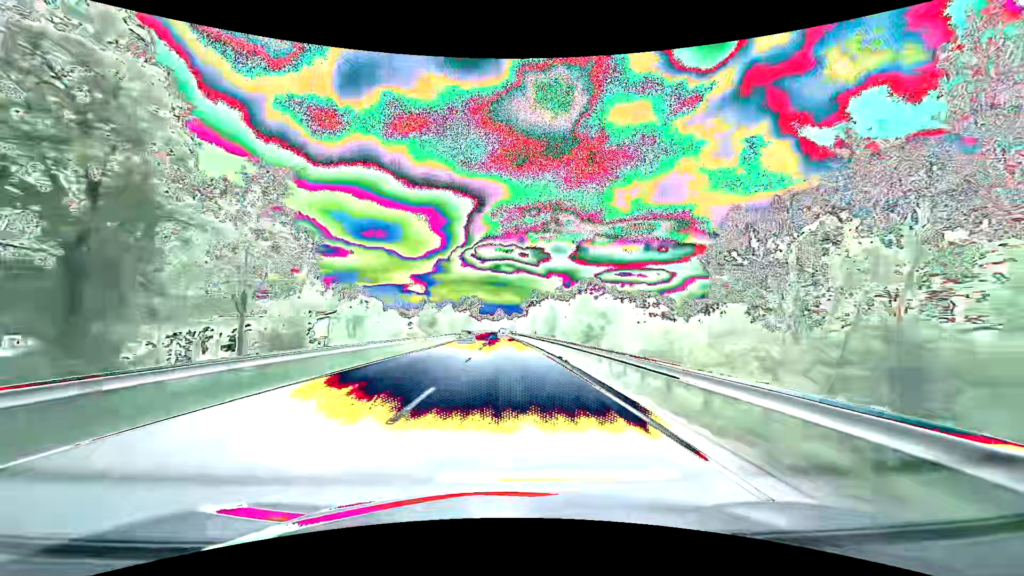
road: primary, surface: asphalt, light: Day
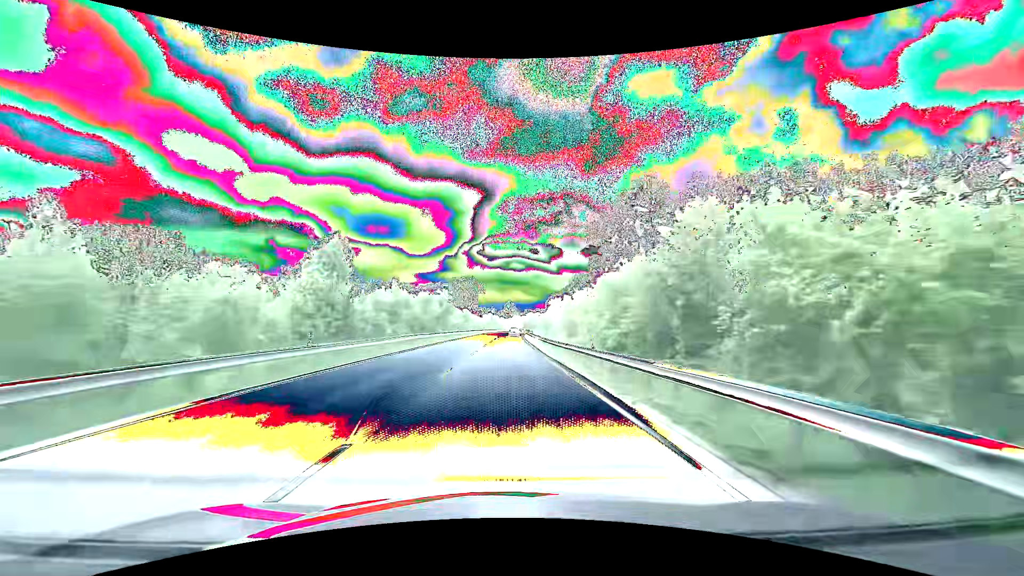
(-0.9, +79.3) m; -1°
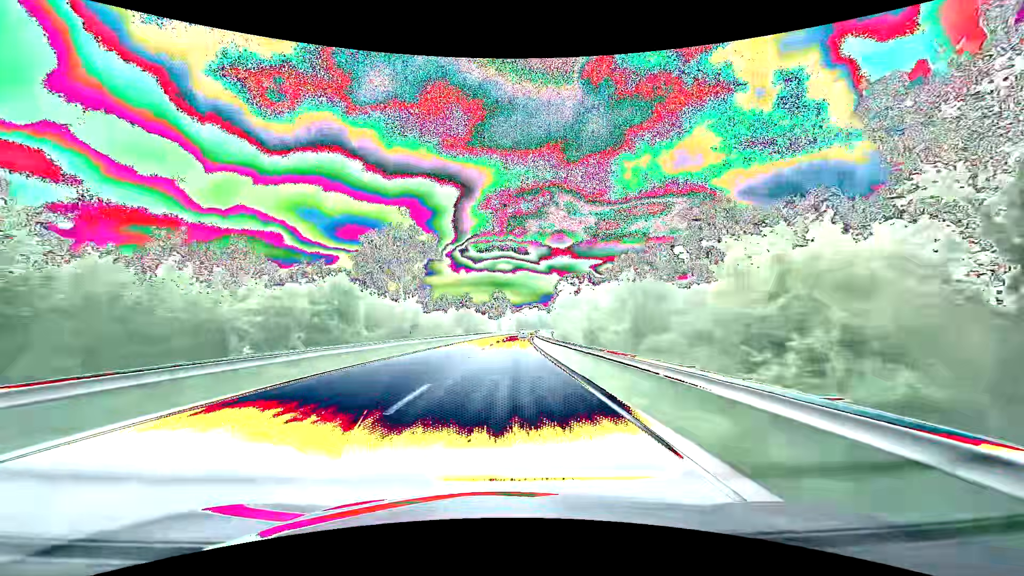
(+0.5, +79.3) m; +1°
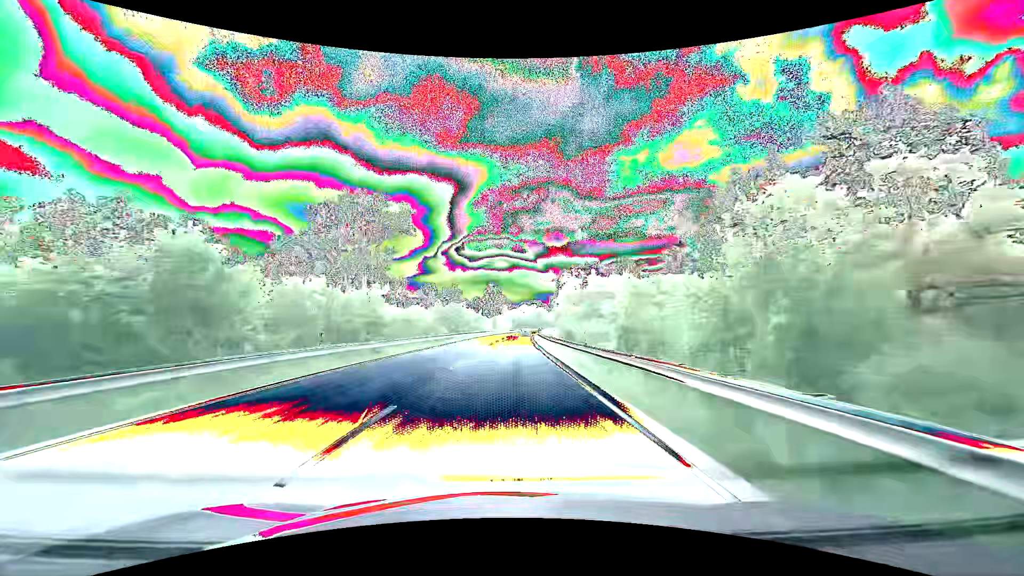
(+0.1, +15.8) m; 0°
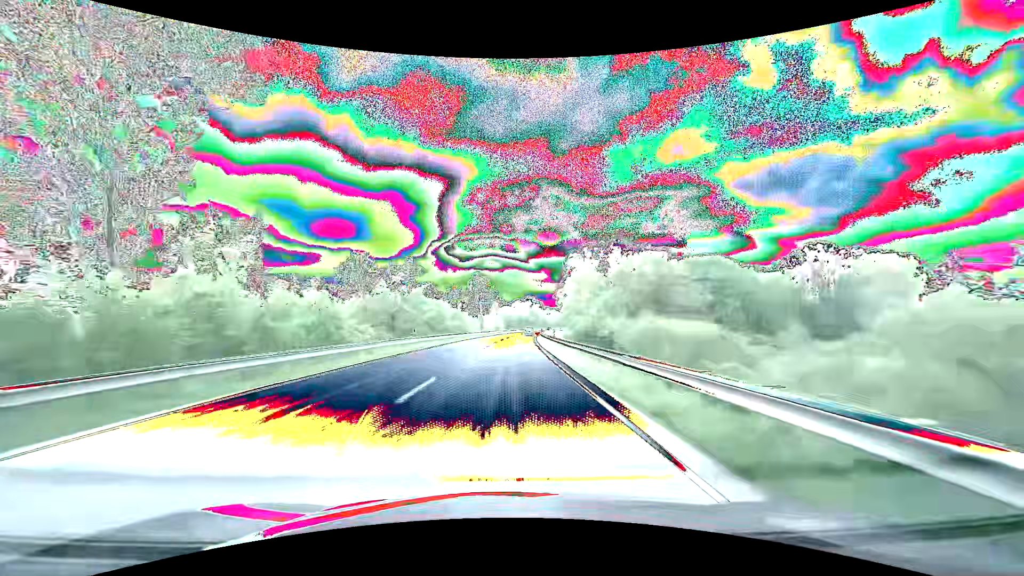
(+0.3, +31.6) m; +1°
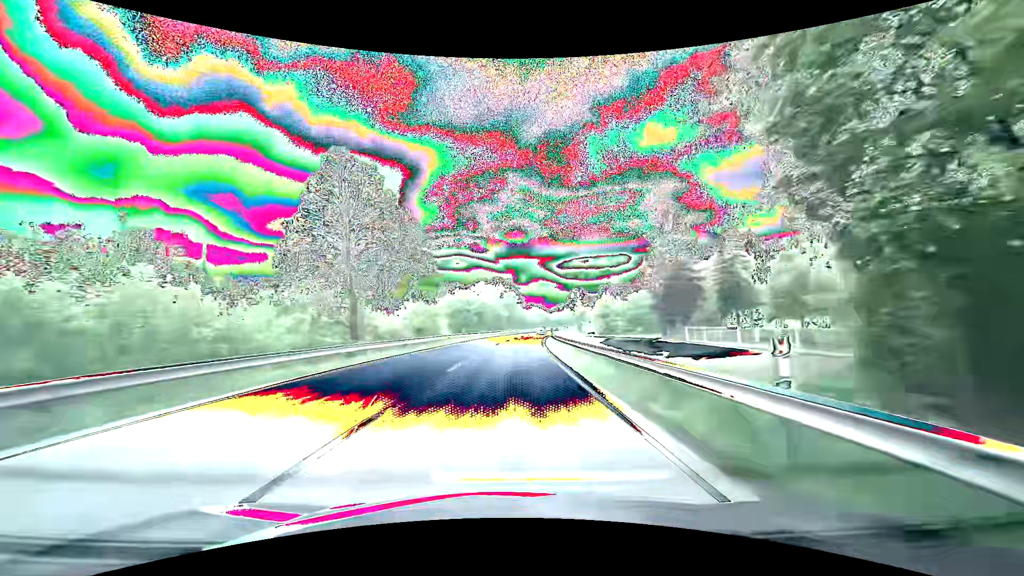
(+2.2, +78.9) m; +4°
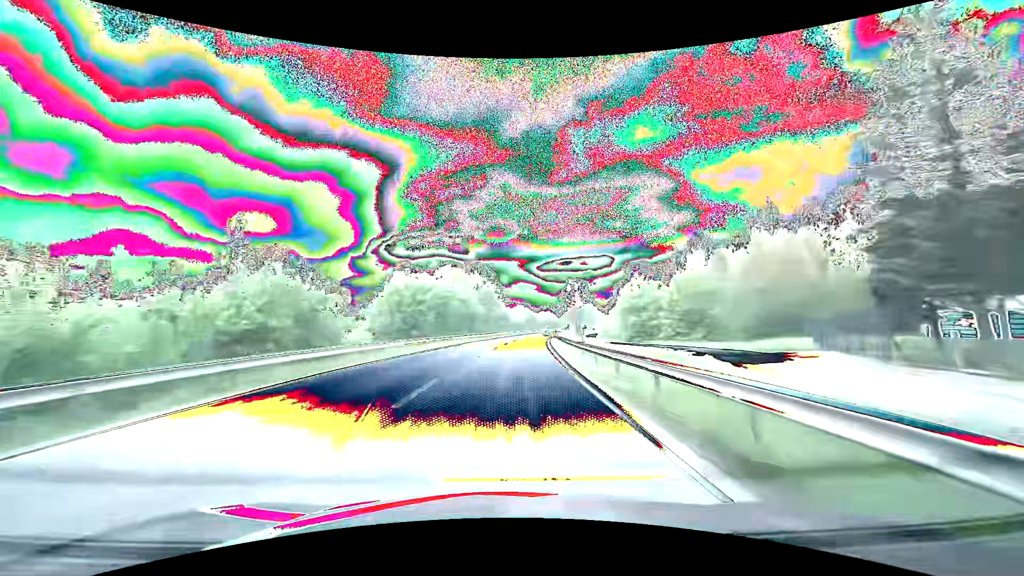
(+0.5, +31.6) m; +2°
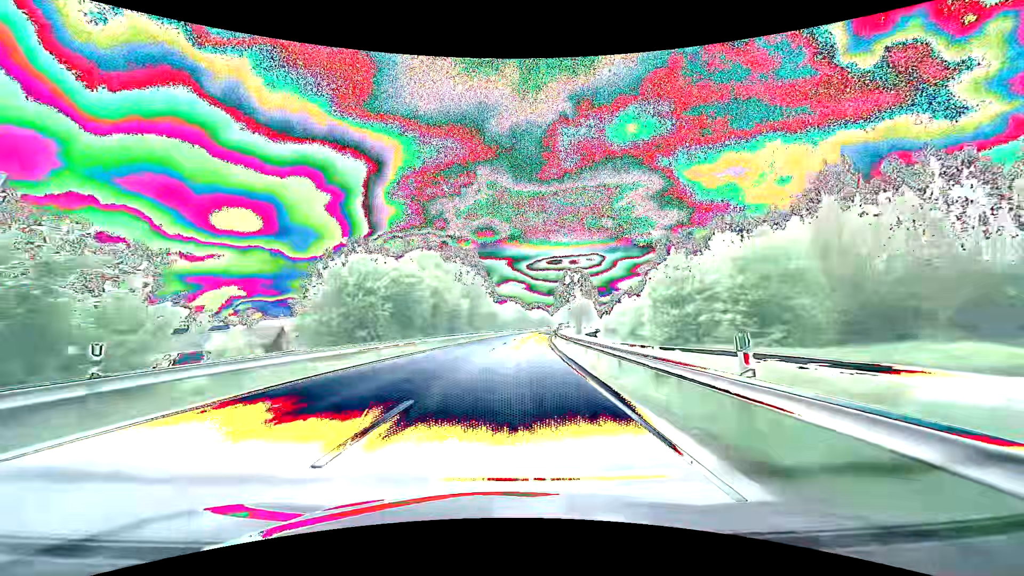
(+0.2, +15.8) m; +1°
(0, +10) (0, +20) (+1, +30) (+1, +40) (+2, +50) (+3, +60) (+4, +70) (+5, +80) (+6, +90) (+7, +100) m
